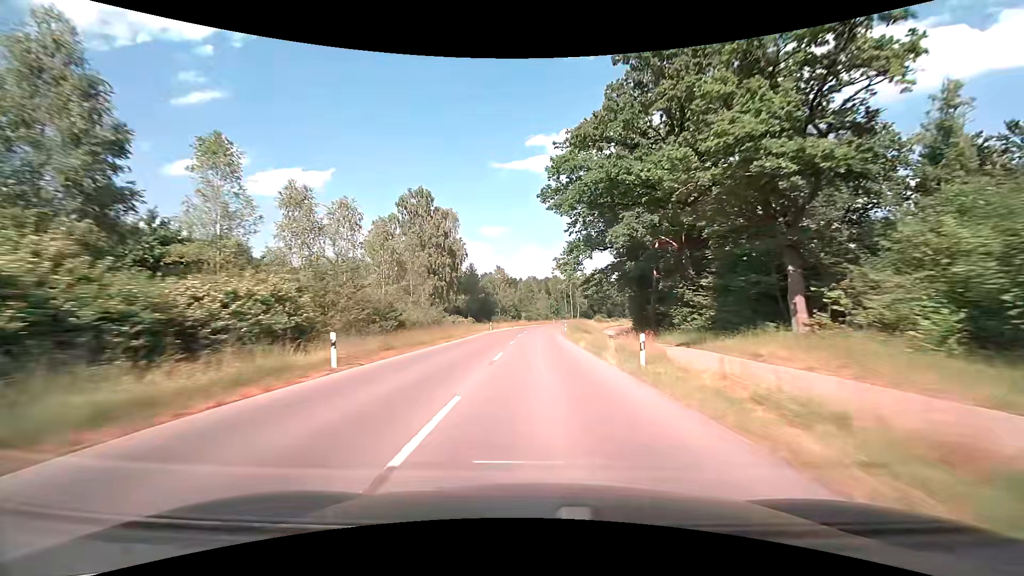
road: tertiary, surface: asphalt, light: Day
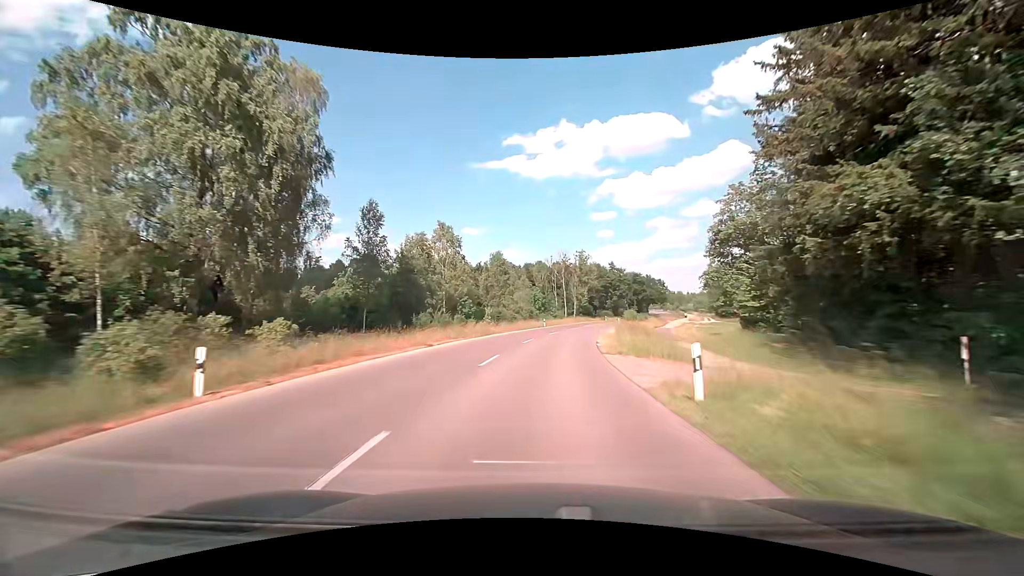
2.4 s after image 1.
(+0.4, +50.1) m; +2°
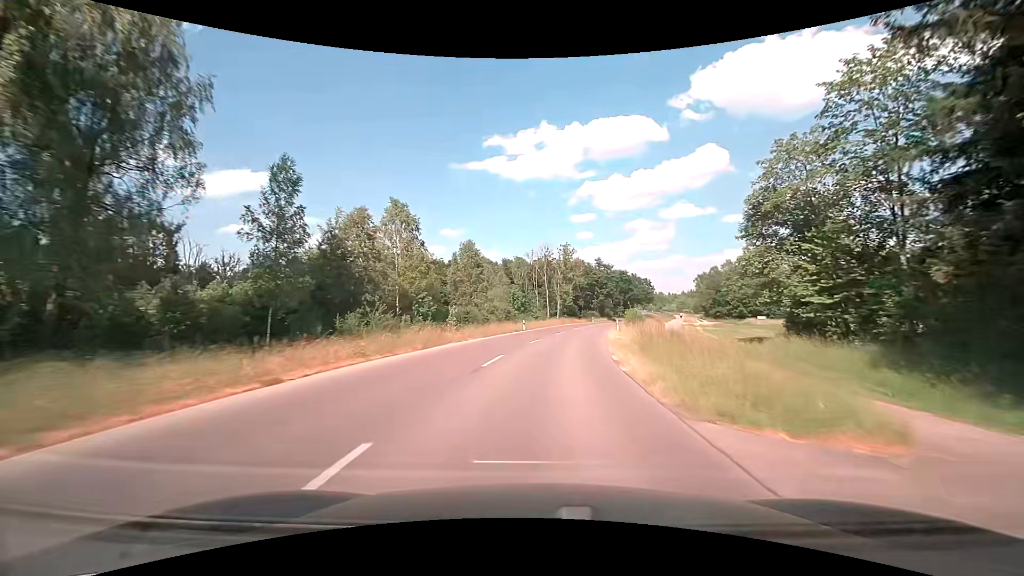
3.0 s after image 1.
(+0.2, +12.2) m; +2°
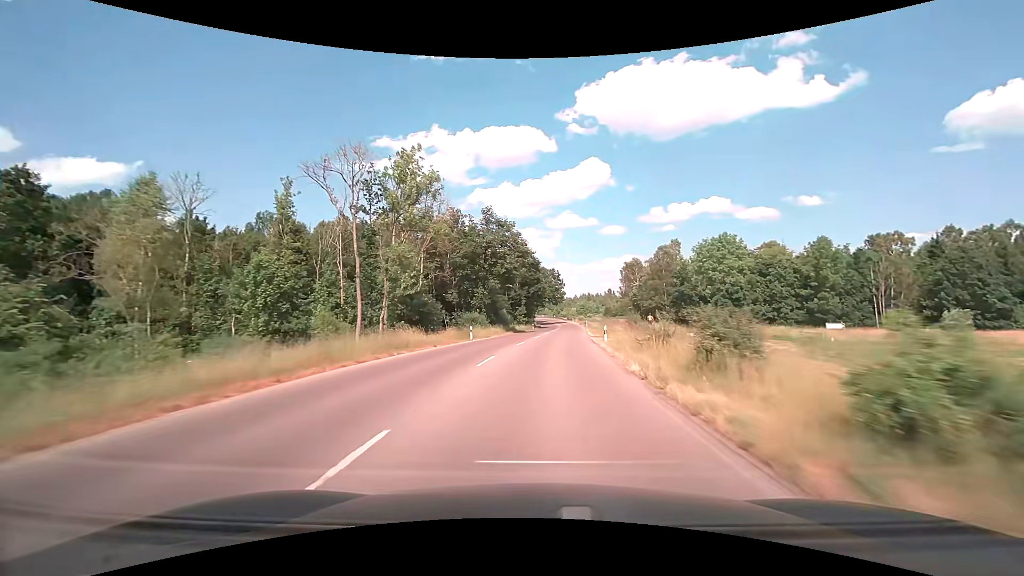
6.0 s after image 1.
(+7.2, +58.0) m; +12°
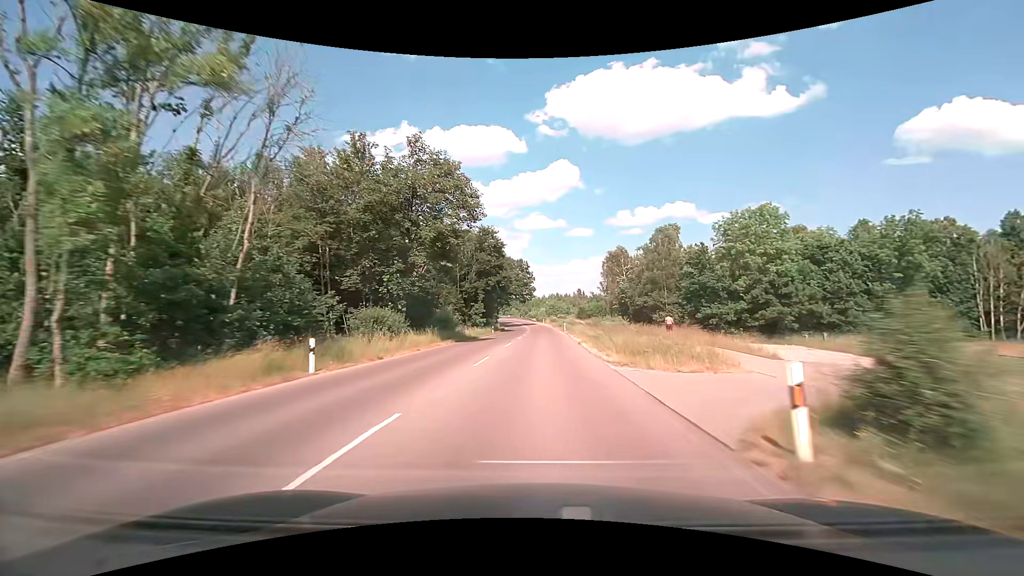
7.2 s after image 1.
(+0.8, +22.6) m; +4°
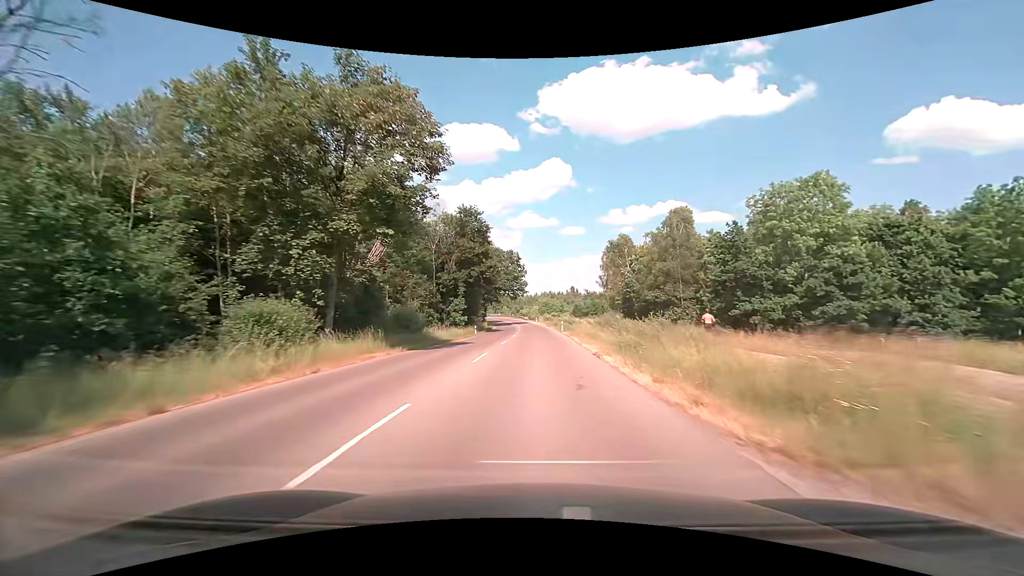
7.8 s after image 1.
(+0.1, +11.2) m; +1°
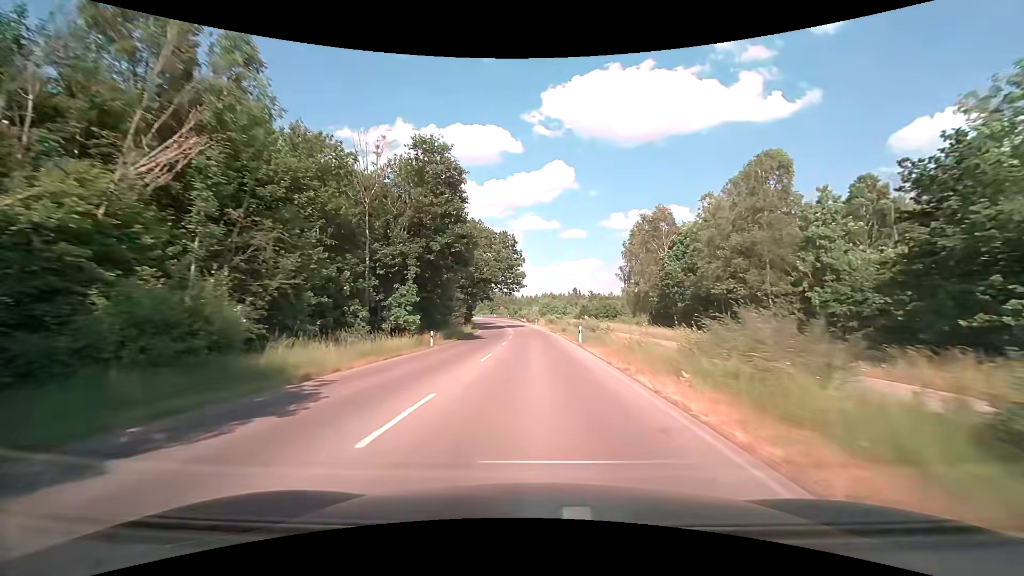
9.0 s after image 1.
(+0.1, +22.5) m; 0°
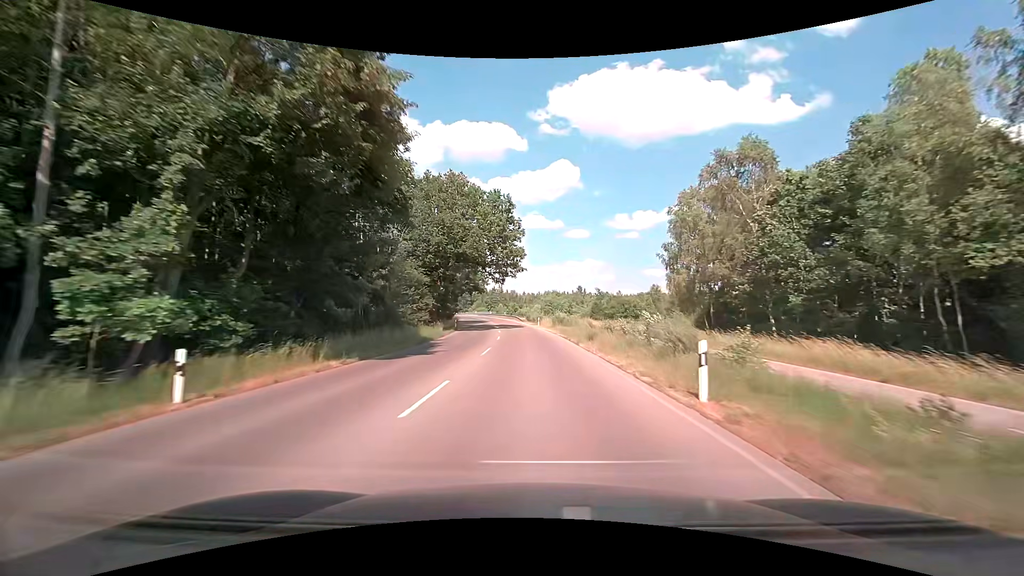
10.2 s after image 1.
(0.0, +22.6) m; 0°
(0, +10) (0, +20) (0, +30) (-1, +40) (-1, +50) (-2, +60) (-3, +70) (-4, +80) (-6, +90) (-7, +100) m
